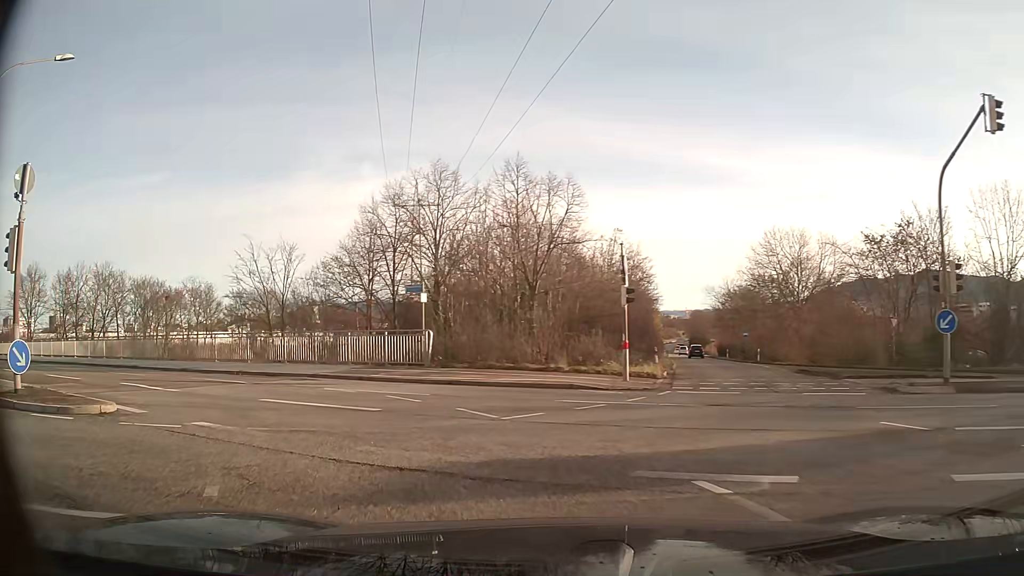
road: primary_link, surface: asphalt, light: Day
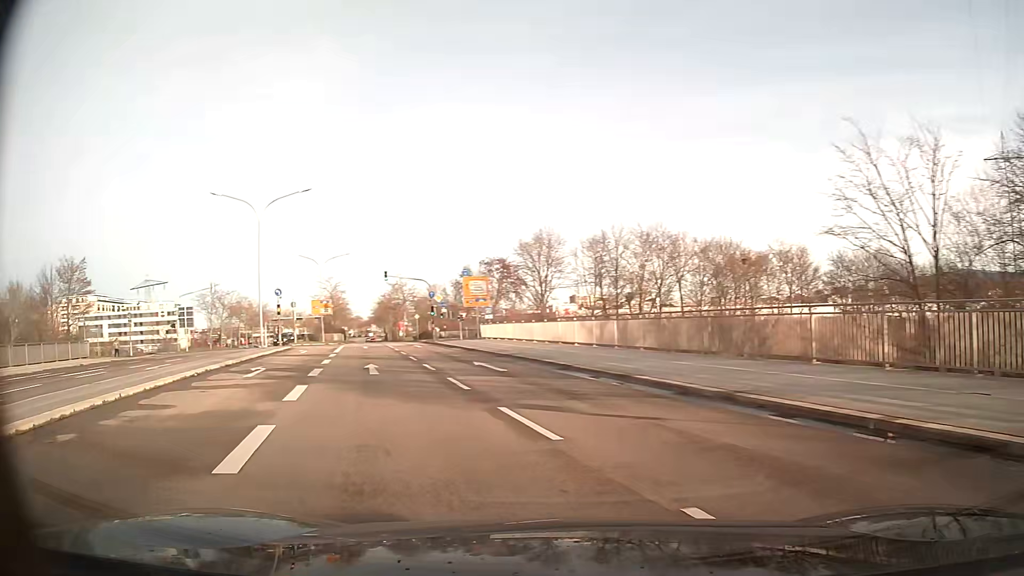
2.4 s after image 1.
(-7.3, +15.2) m; -51°
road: primary
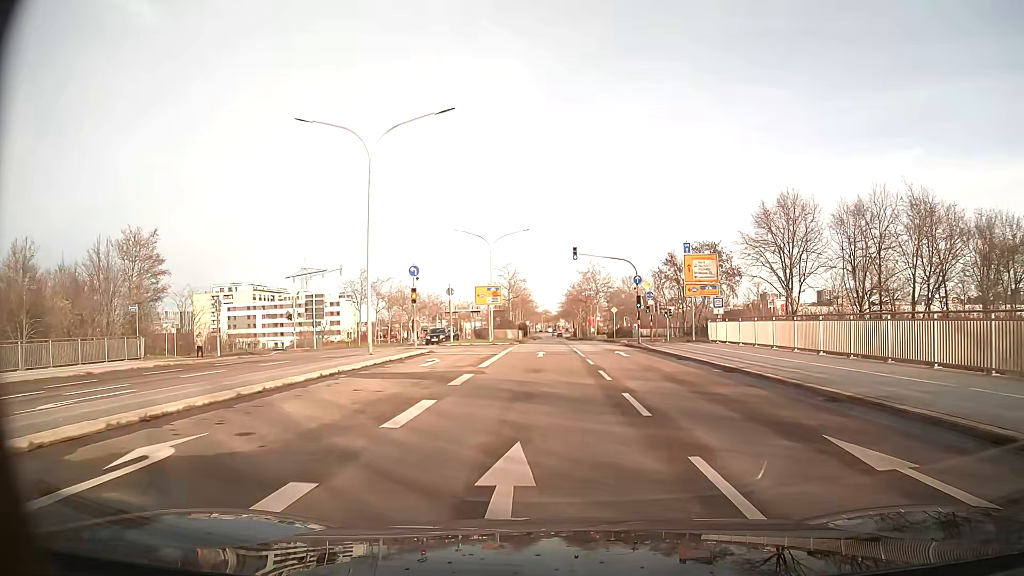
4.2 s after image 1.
(-2.6, +15.9) m; -12°
